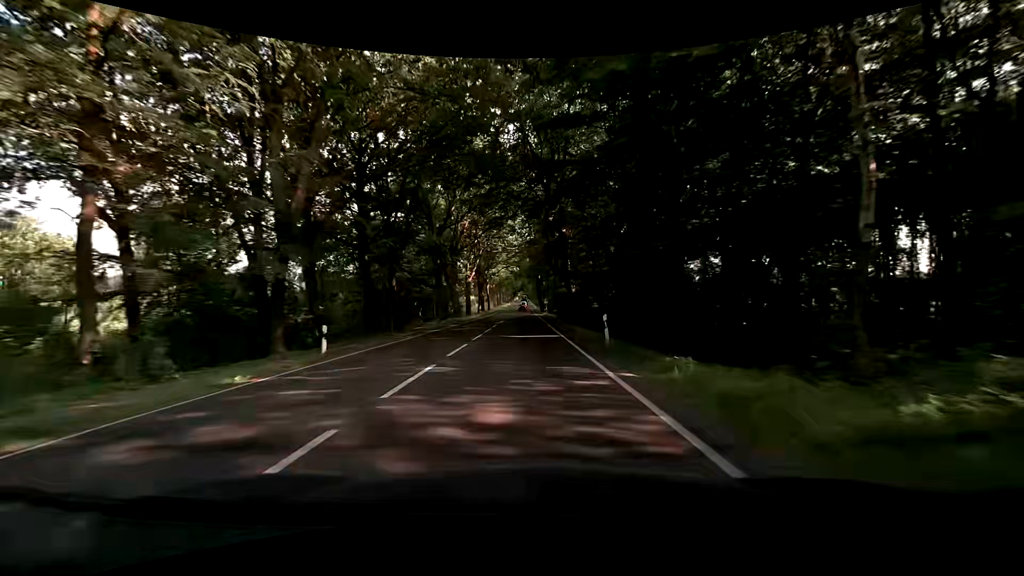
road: primary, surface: asphalt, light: Day
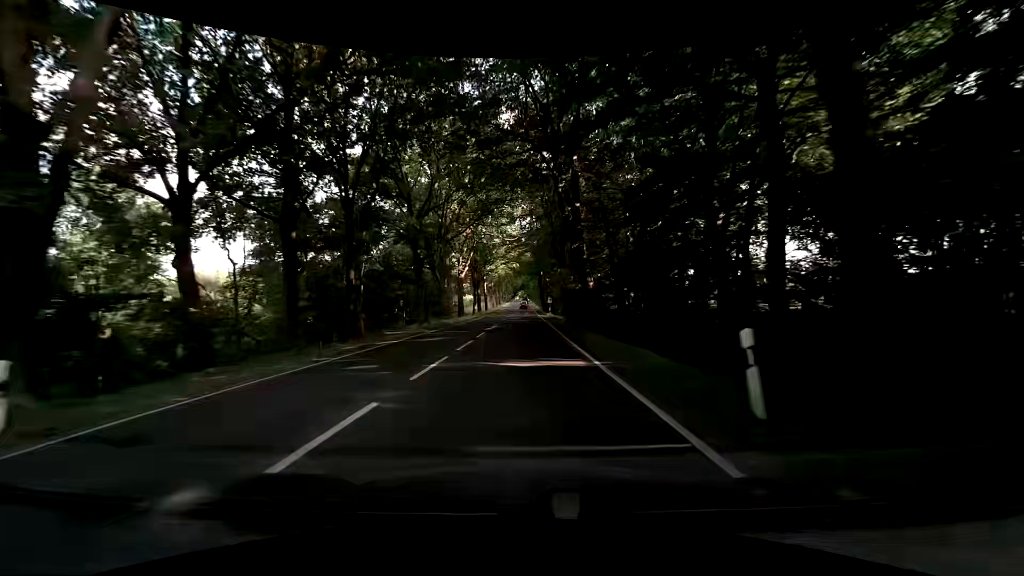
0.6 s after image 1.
(-0.1, +10.8) m; -1°
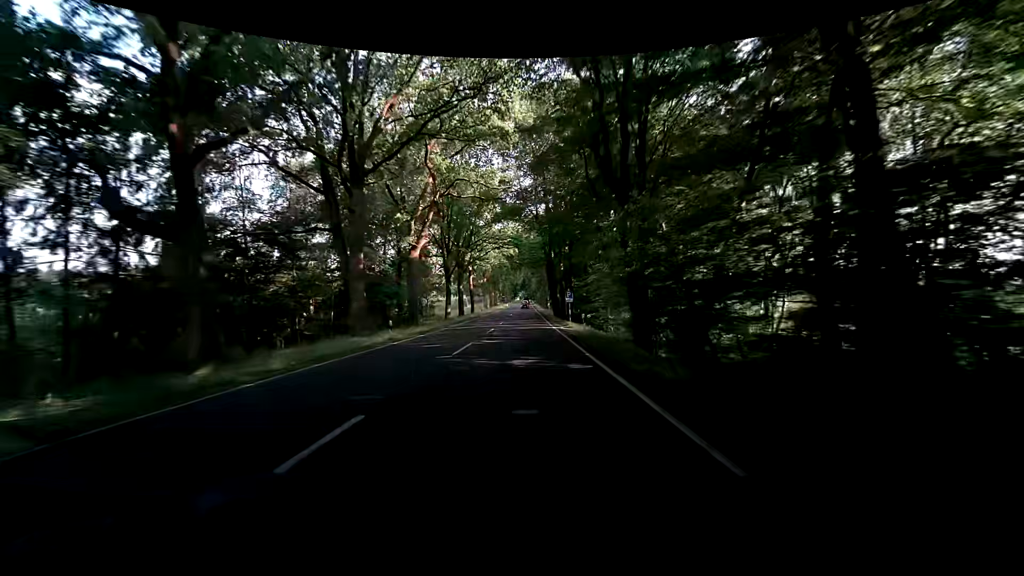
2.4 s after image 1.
(-0.1, +32.5) m; -1°
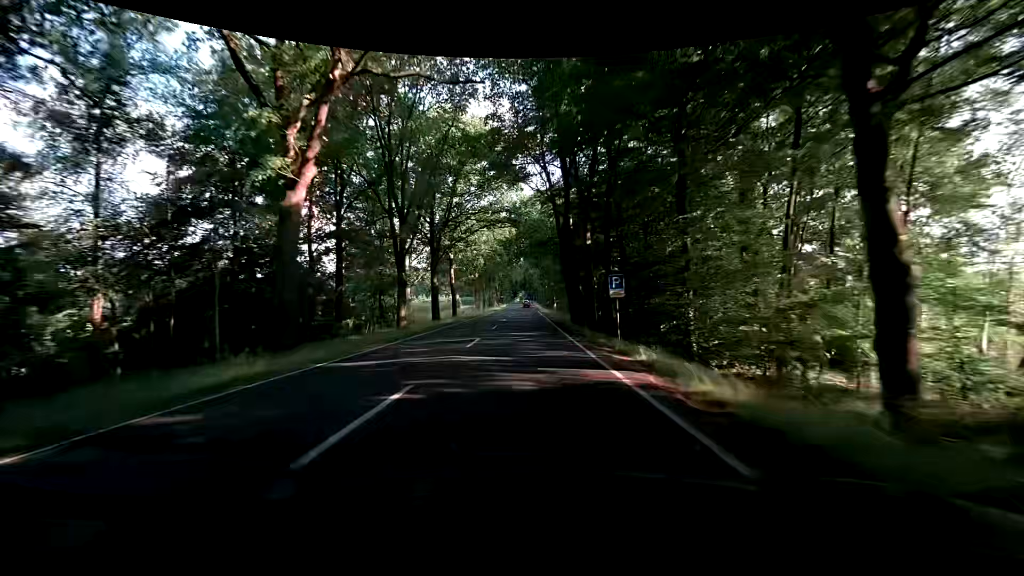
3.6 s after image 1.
(+0.1, +22.4) m; 0°
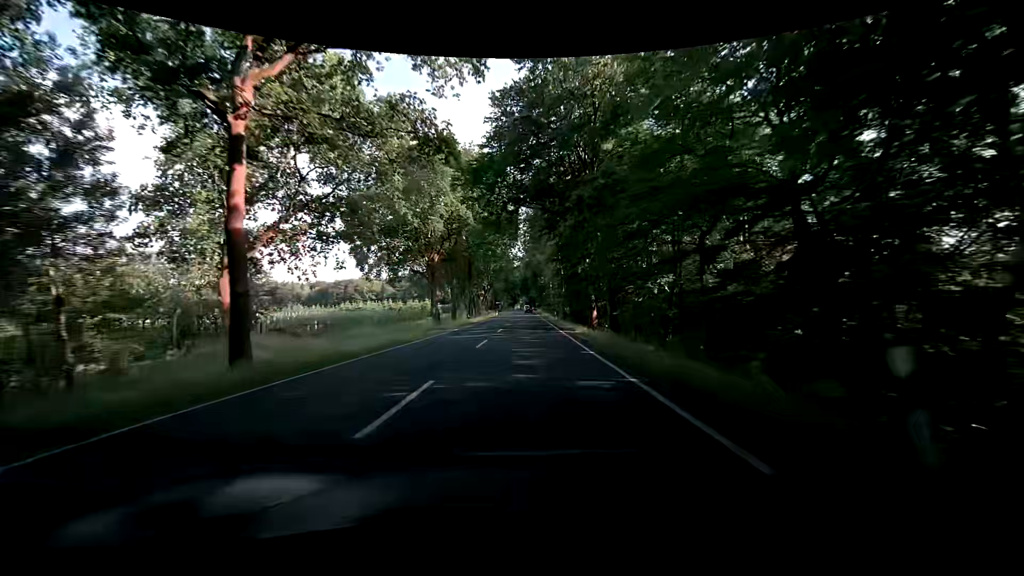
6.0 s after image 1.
(-0.2, +48.4) m; -1°
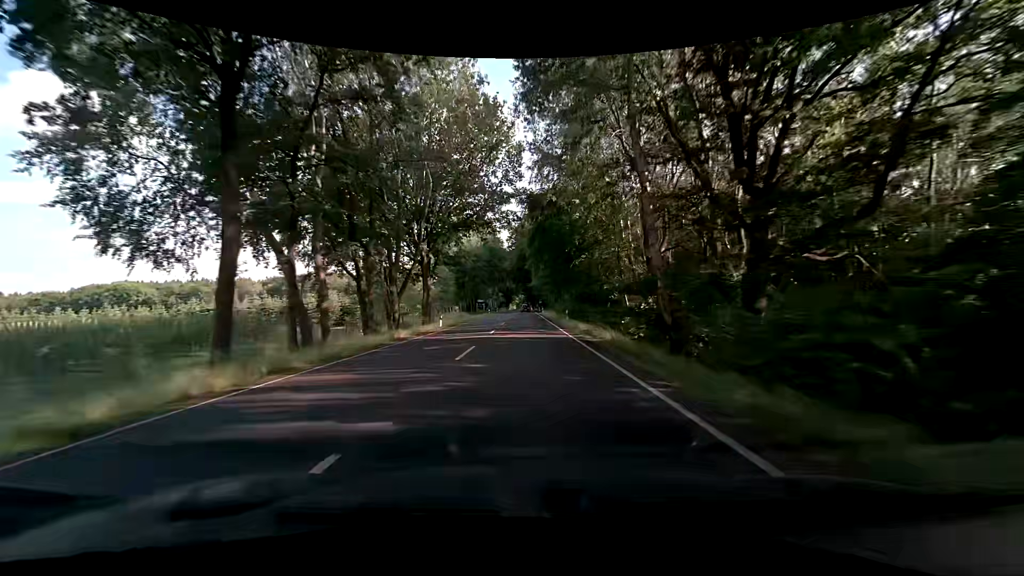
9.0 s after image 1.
(+1.1, +66.5) m; +1°
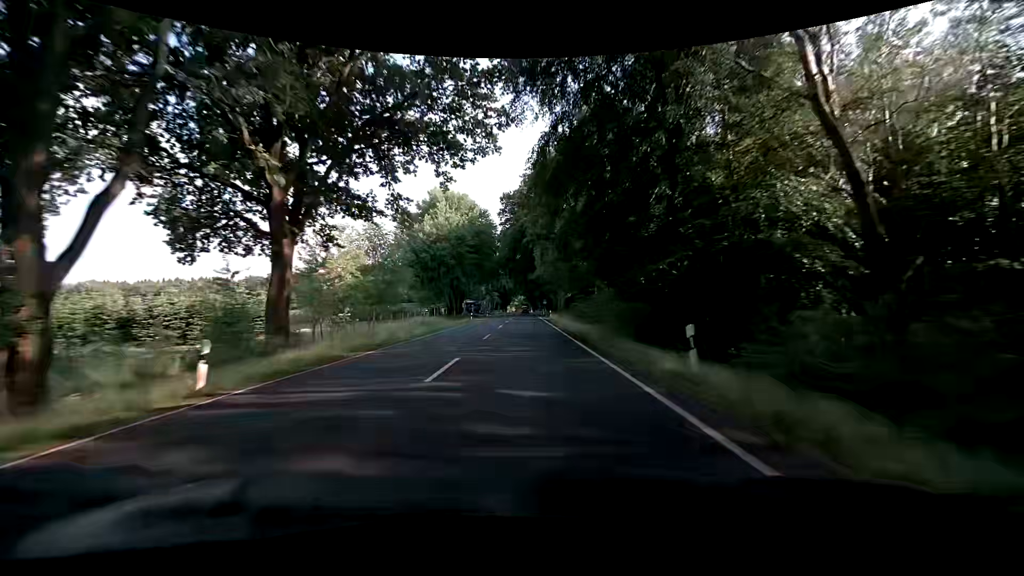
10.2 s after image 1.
(-0.1, +28.4) m; 0°
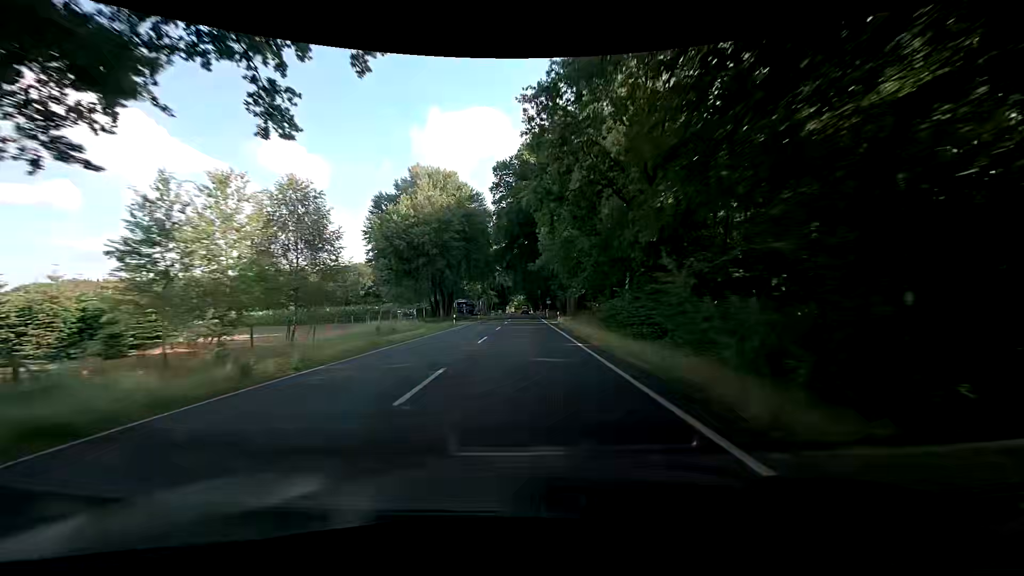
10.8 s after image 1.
(-0.1, +14.5) m; 0°
(0, +10) (0, +20) (0, +30) (0, +40) (0, +50) (0, +60) (0, +70) (0, +80) (0, +90) (0, +100) m
